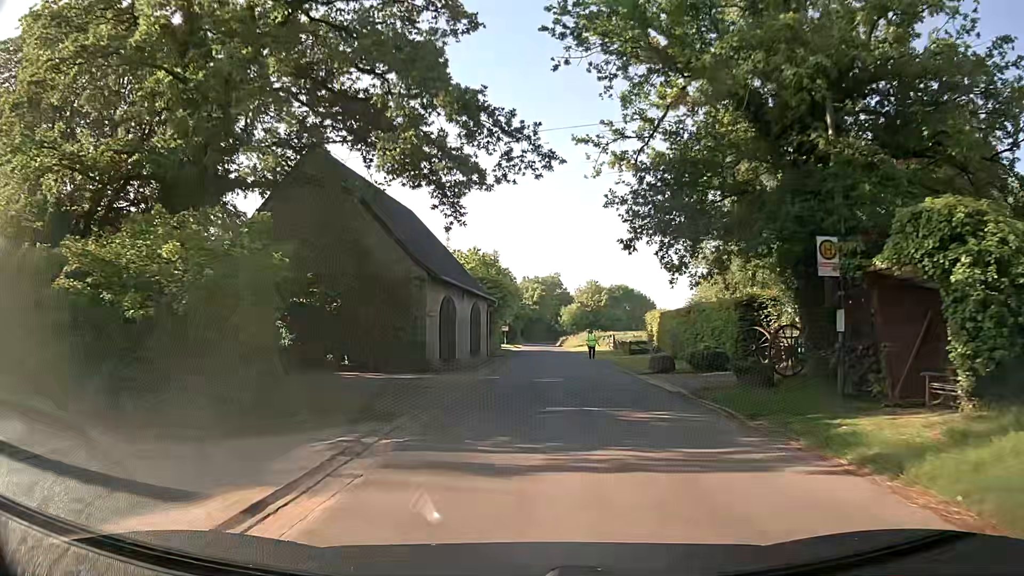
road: unclassified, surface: asphalt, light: Day
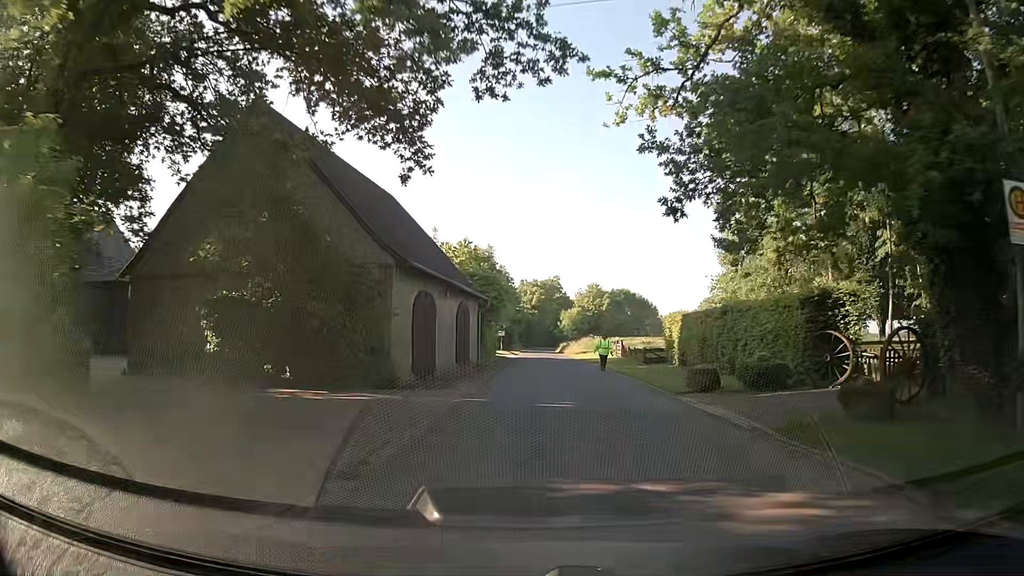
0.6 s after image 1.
(0.0, +6.2) m; +1°
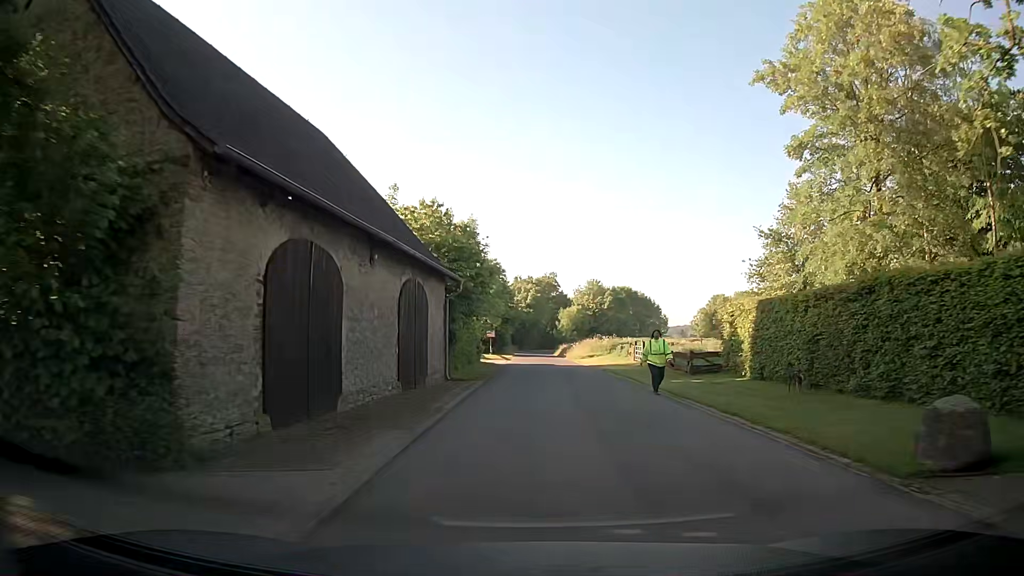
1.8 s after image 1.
(-0.1, +12.1) m; 0°
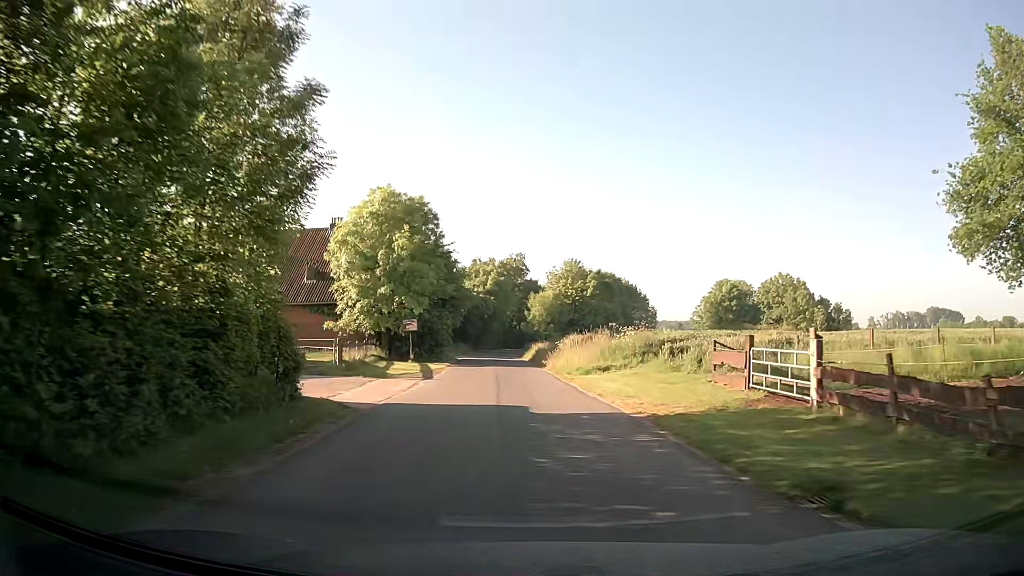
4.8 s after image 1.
(+0.6, +28.8) m; +2°
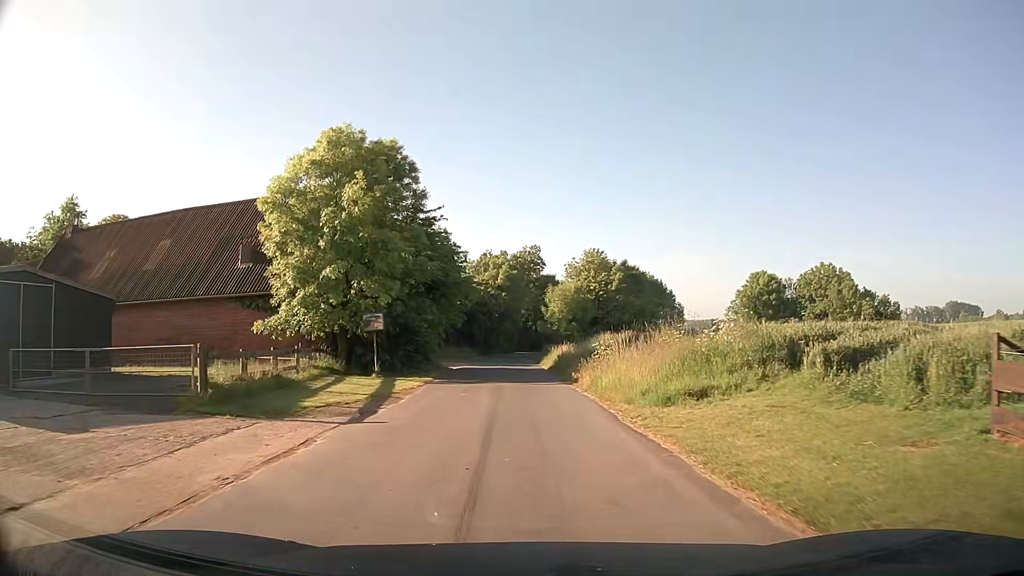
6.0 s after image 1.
(-0.1, +12.1) m; -1°
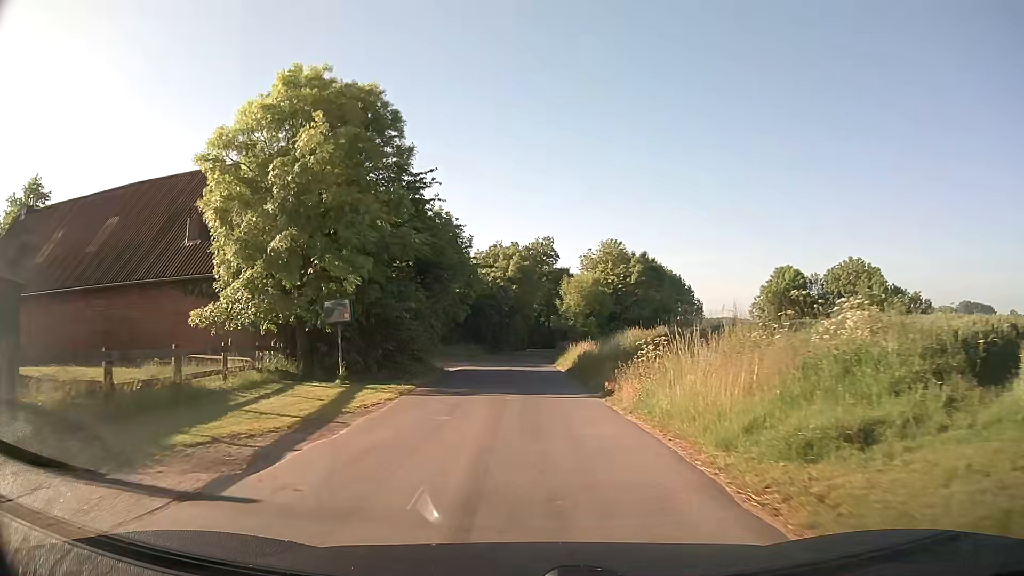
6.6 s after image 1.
(0.0, +6.3) m; -1°
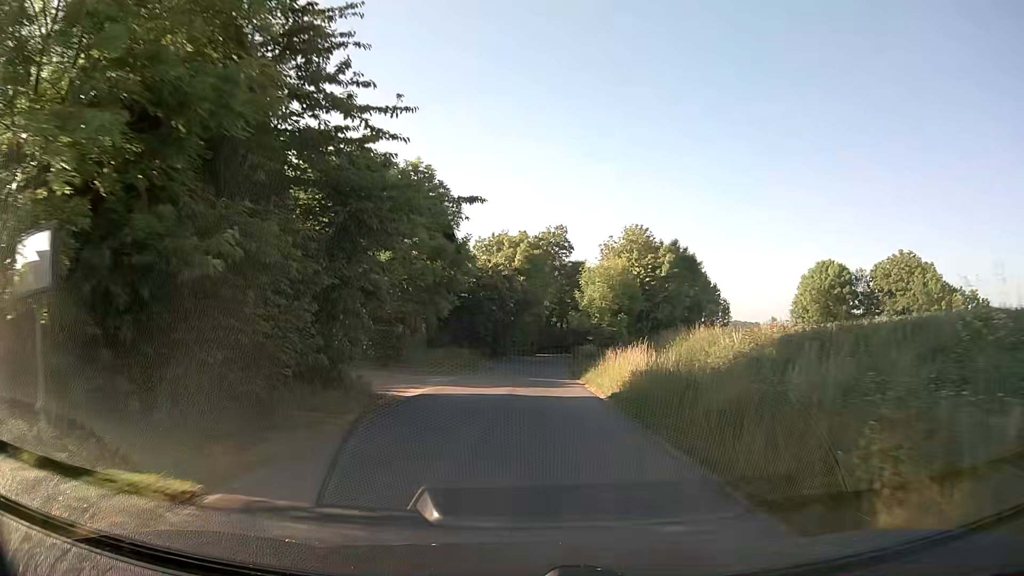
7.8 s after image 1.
(-0.2, +13.1) m; -1°
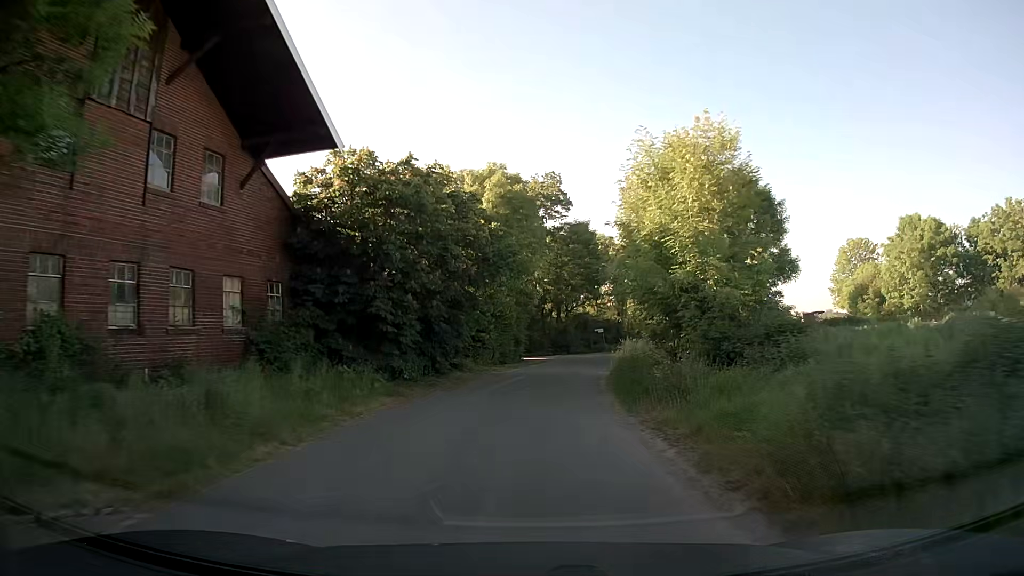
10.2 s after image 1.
(+0.1, +27.7) m; +1°
(0, +10) (+1, +20) (+2, +30) (+4, +40) (+6, +49) (+10, +58) (+16, +67) (+22, +75) (+28, +82) (+35, +89) m
